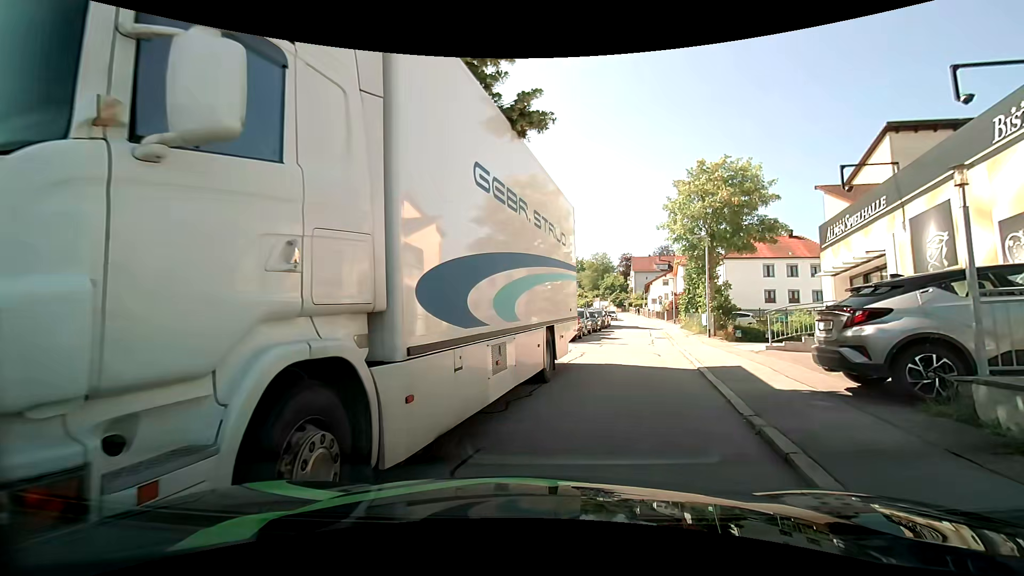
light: Day
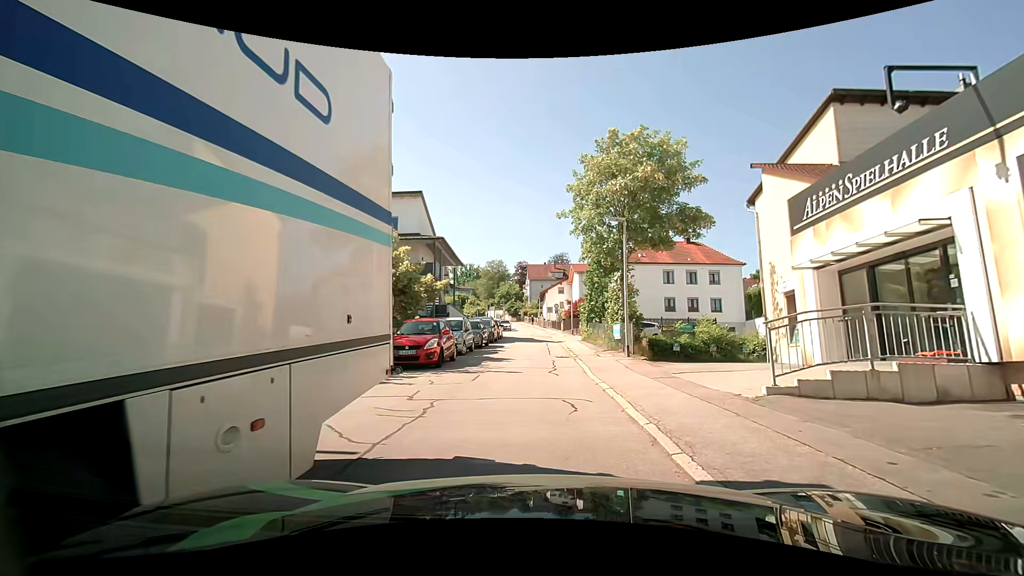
(+1.3, +7.9) m; +10°
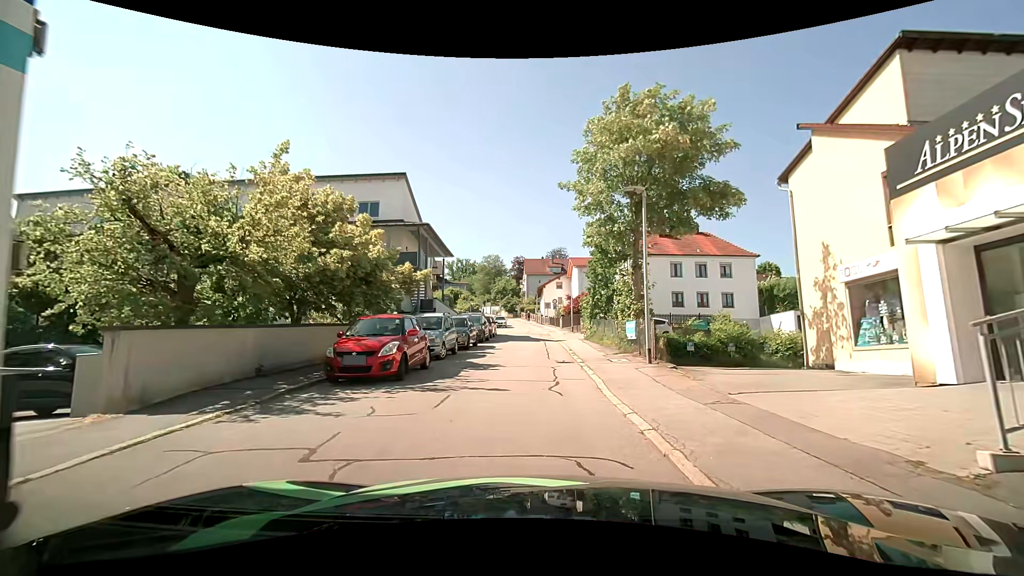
(+0.2, +3.9) m; +1°
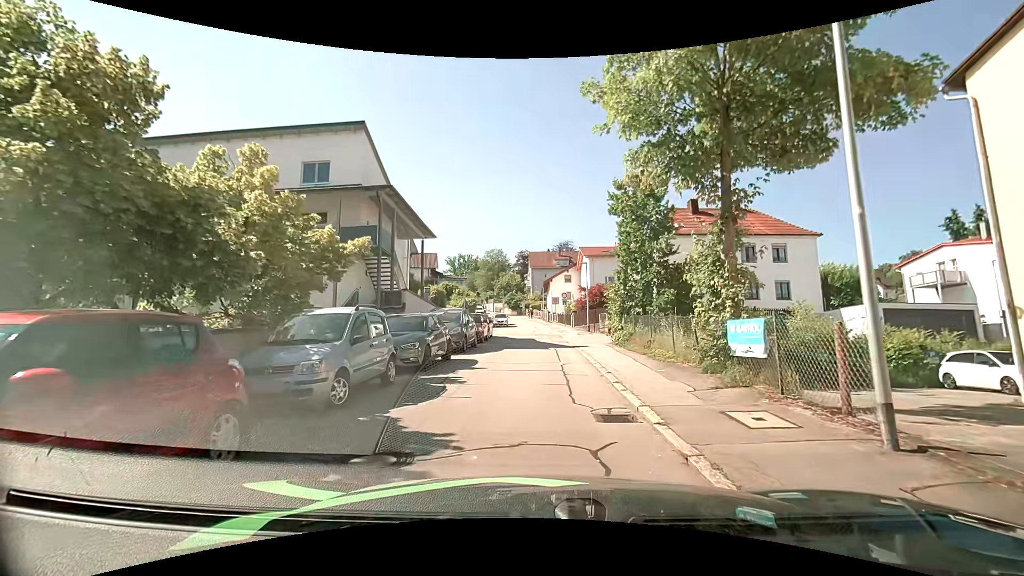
(+0.3, +9.1) m; +1°
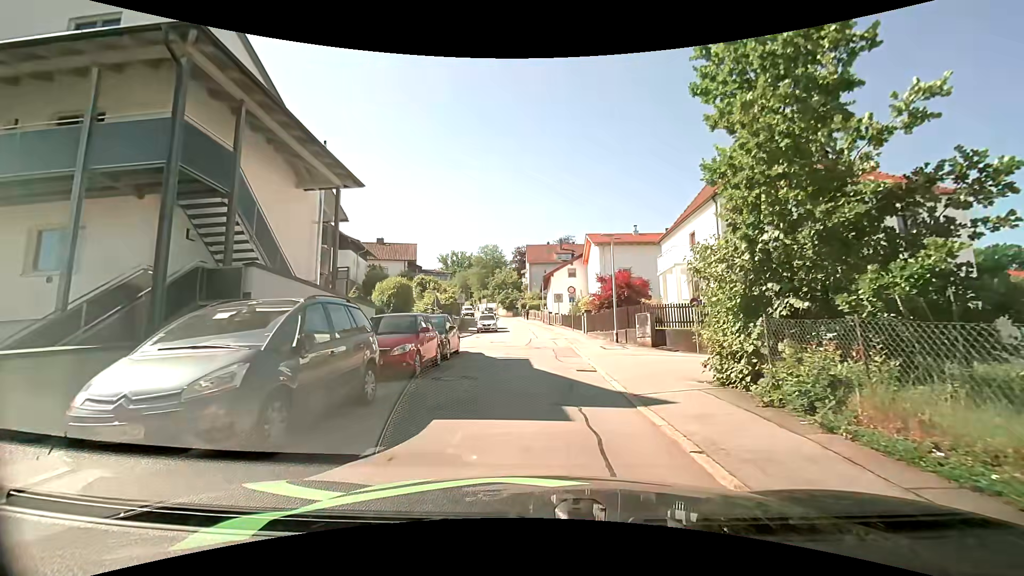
(+0.2, +13.0) m; +1°
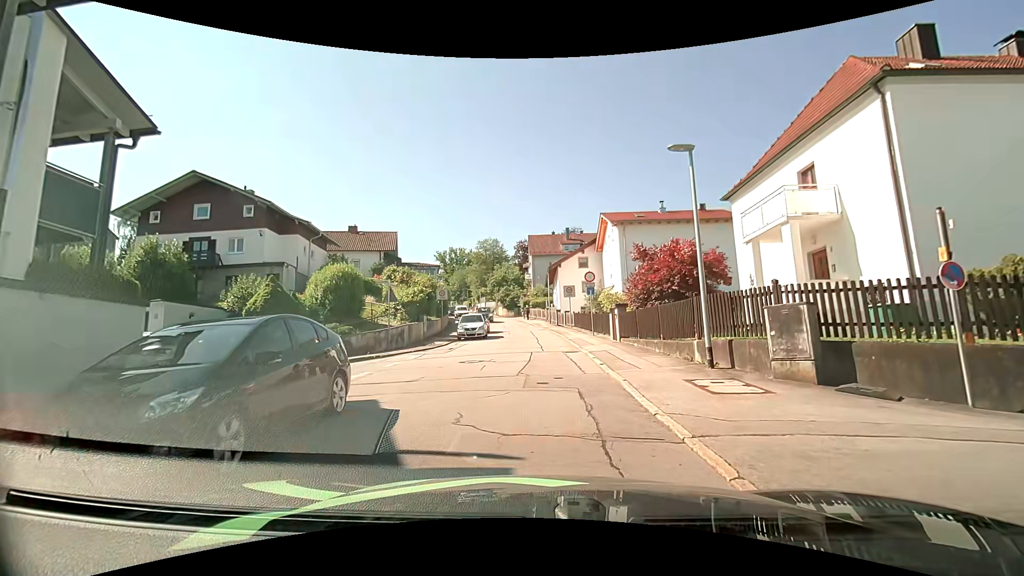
(0.0, +11.5) m; -1°
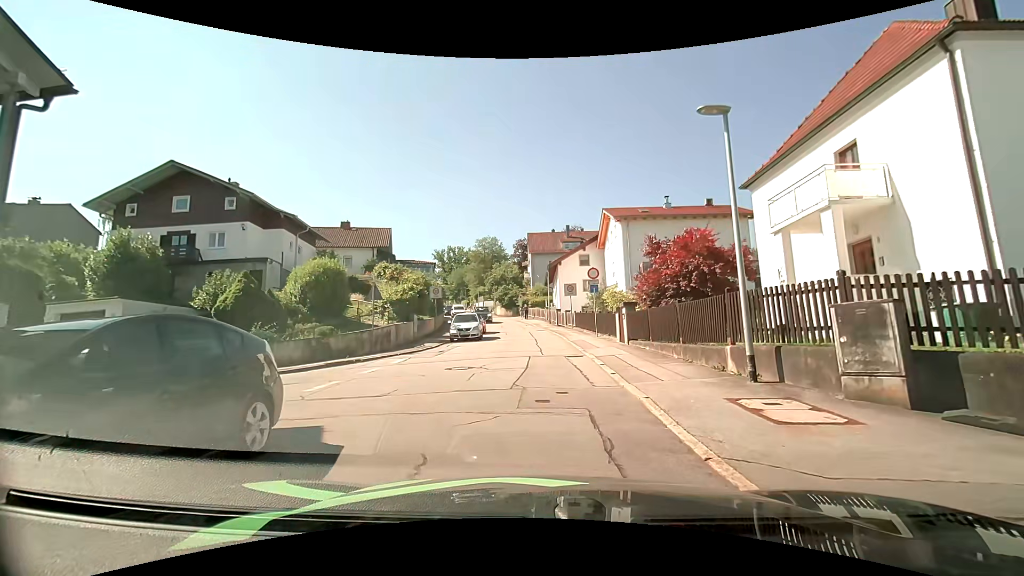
(0.0, +2.1) m; +1°
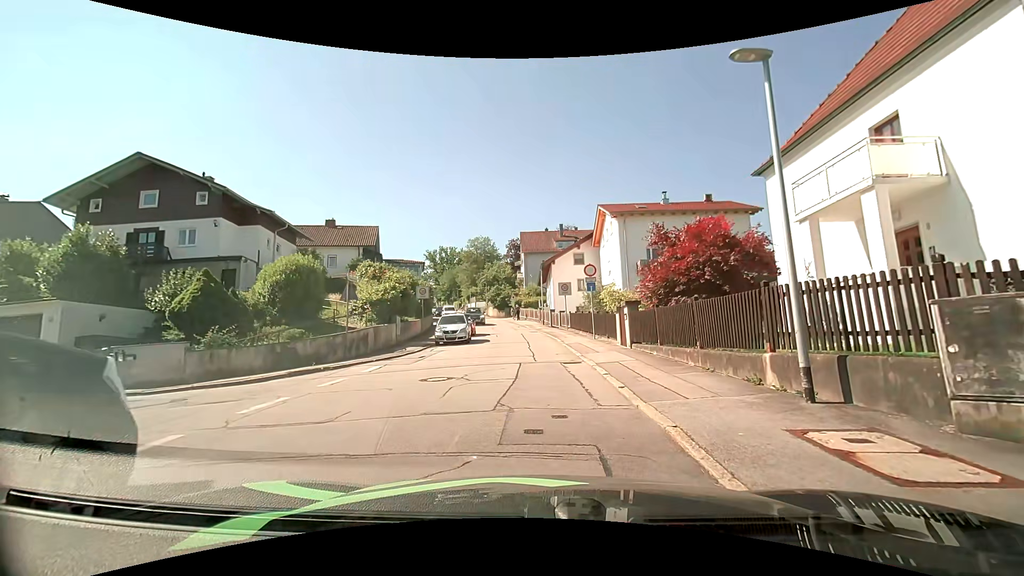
(0.0, +2.0) m; -2°
(0, +10) (-9, +13) (-19, +13) (-29, +13) (-39, +14) (-48, +15) (-58, +17) (-68, +17) (-78, +17) (-88, +18) m
